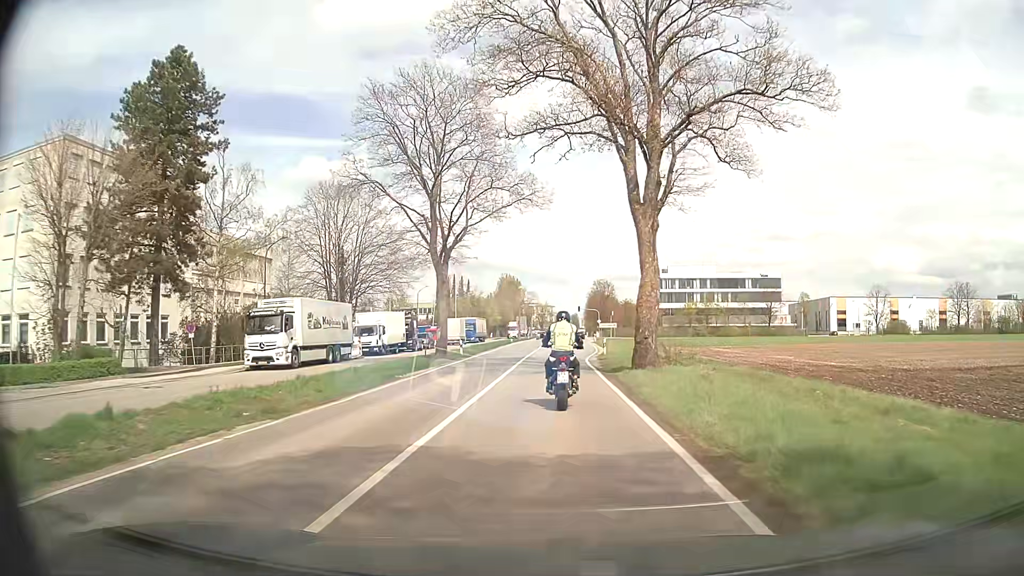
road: secondary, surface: asphalt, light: Day
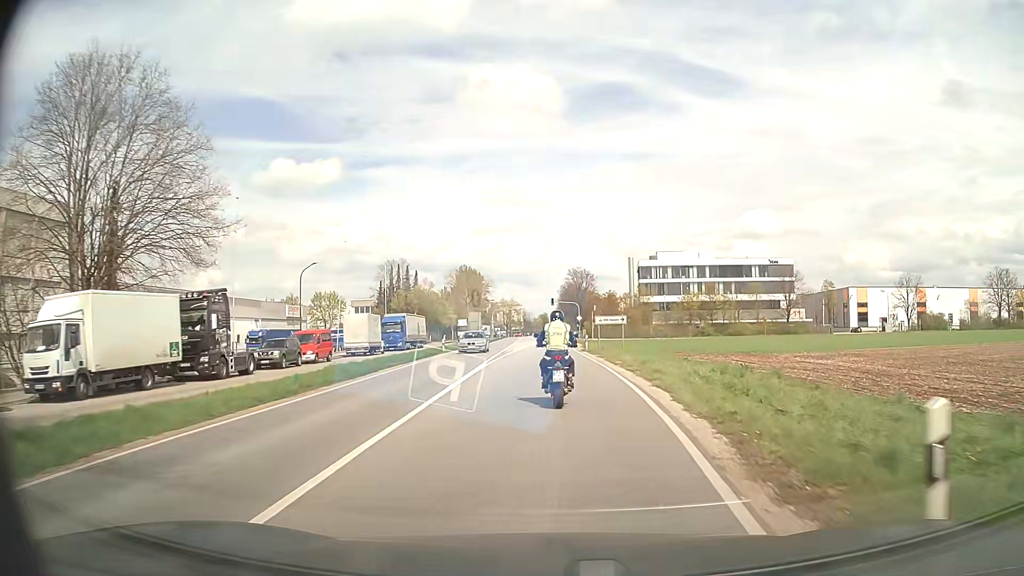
(+0.5, +34.1) m; +2°
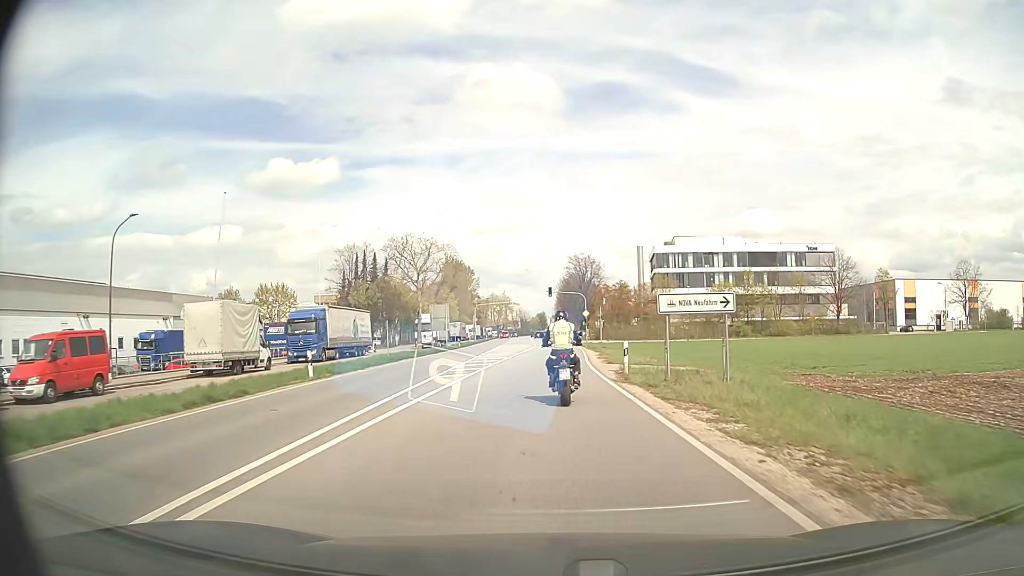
(+0.1, +26.6) m; 0°
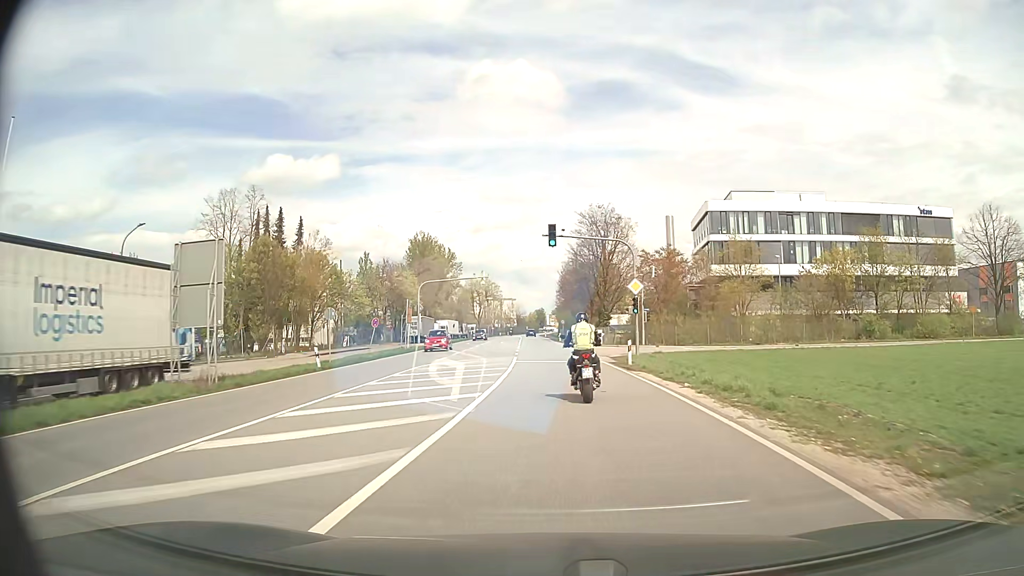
(-0.2, +45.6) m; 0°
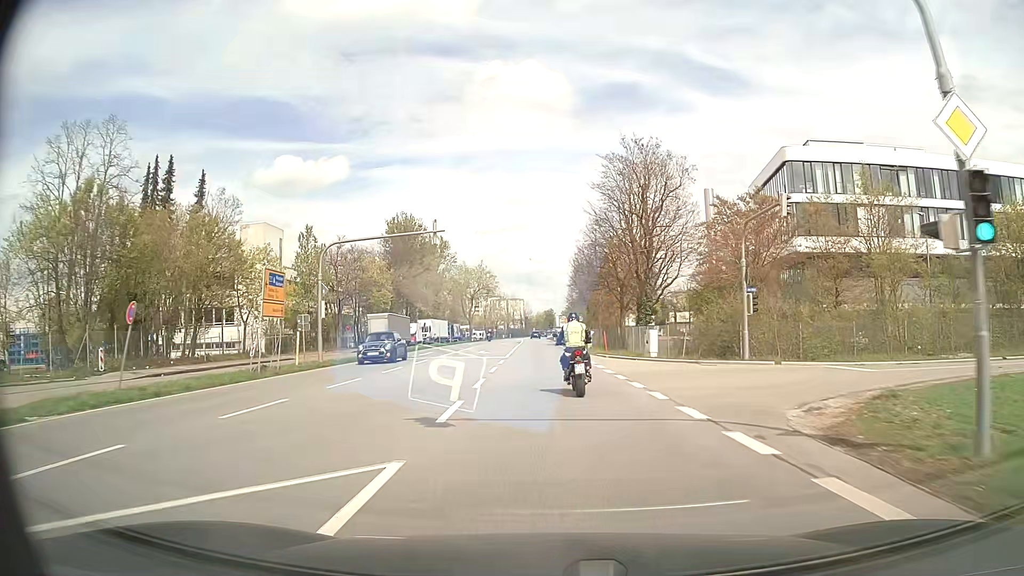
(0.0, +27.9) m; -1°
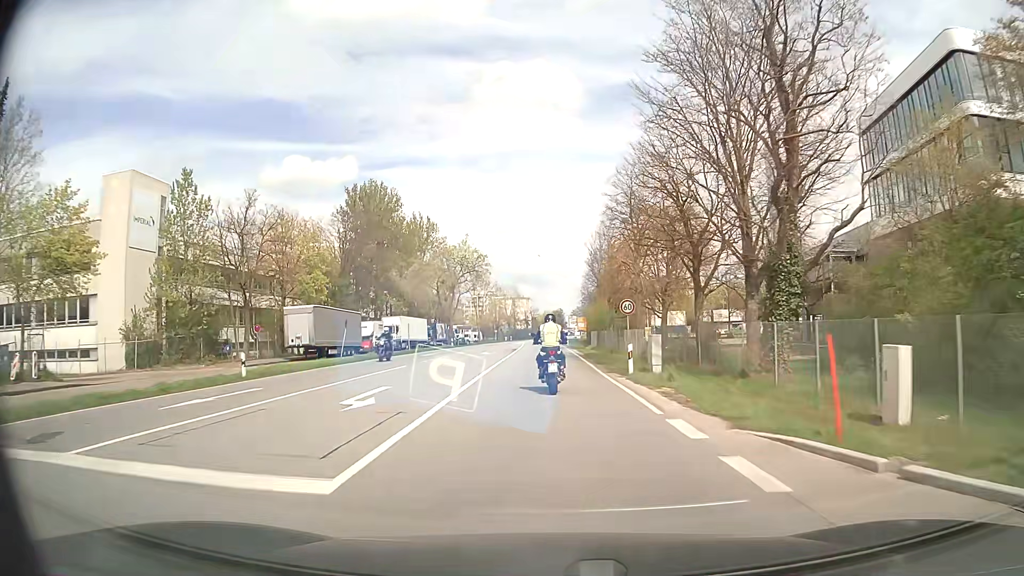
(-0.2, +28.5) m; -1°
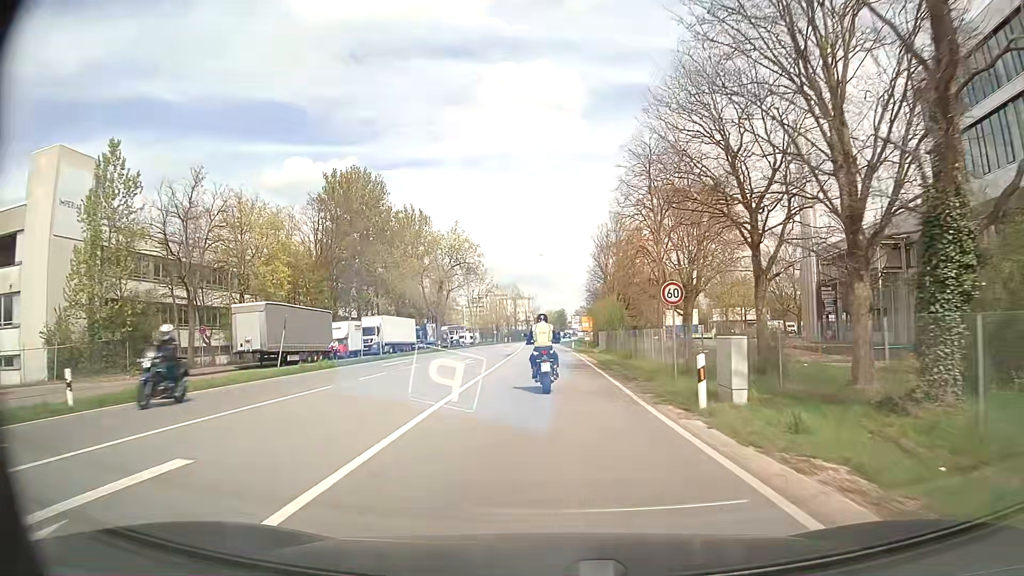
(0.0, +9.6) m; 0°
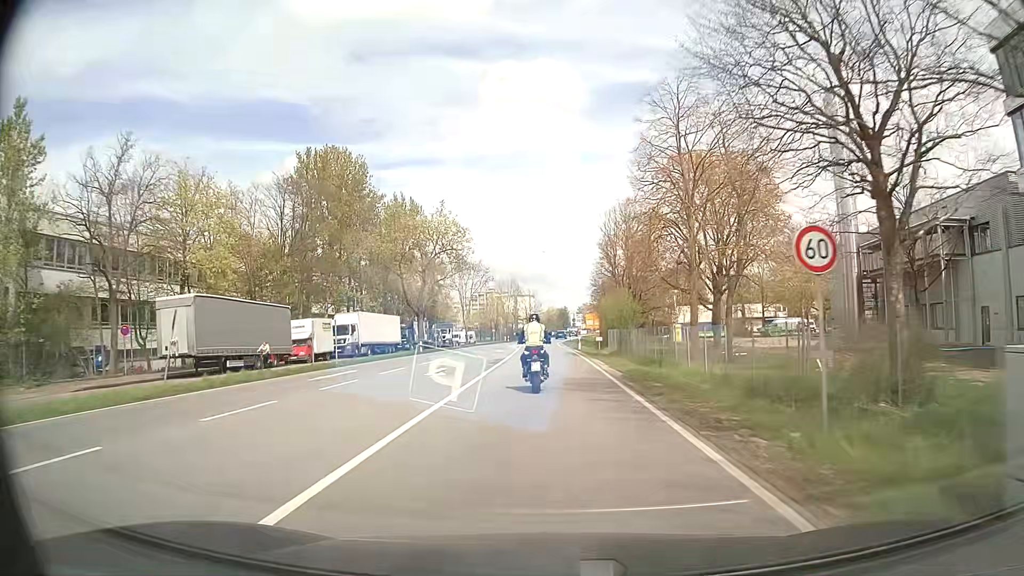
(0.0, +9.7) m; 0°
